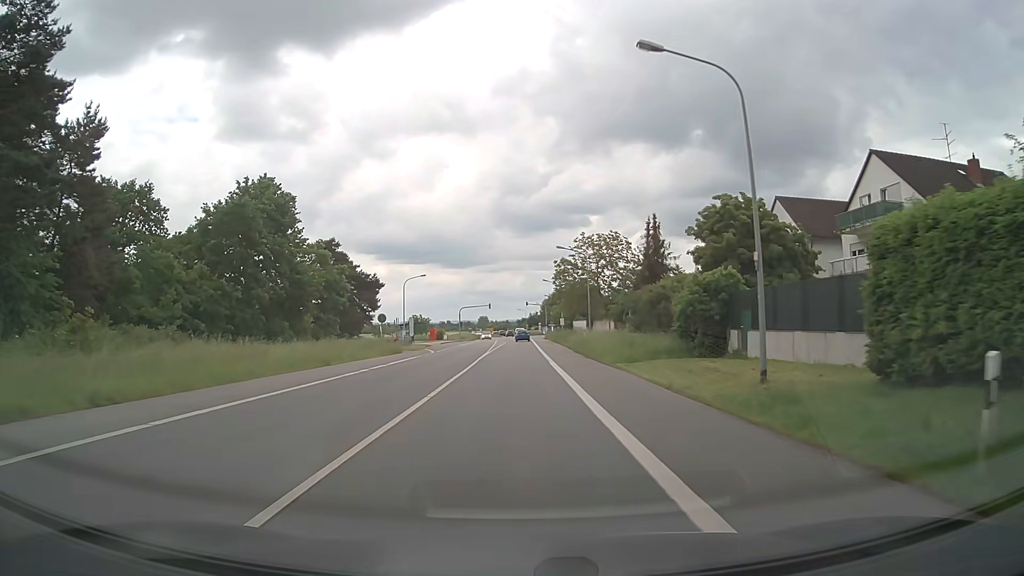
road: primary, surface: asphalt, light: Day
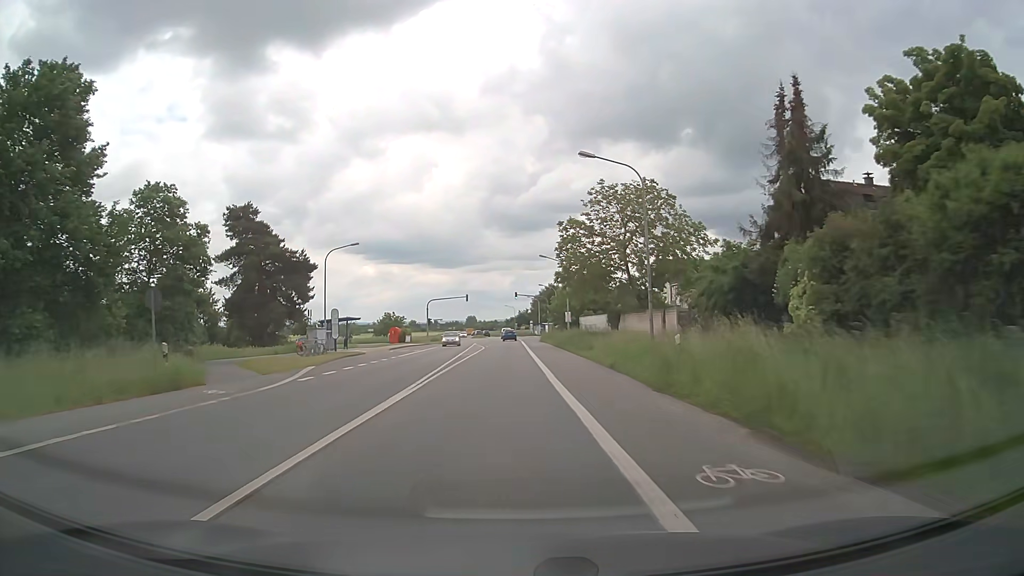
(+0.3, +27.8) m; +1°
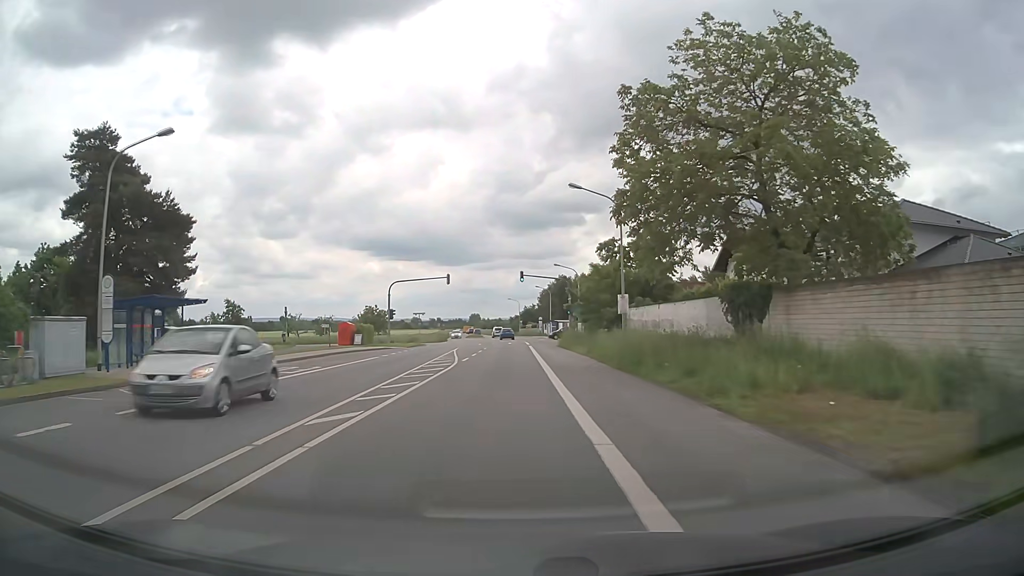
(-0.3, +28.9) m; -1°
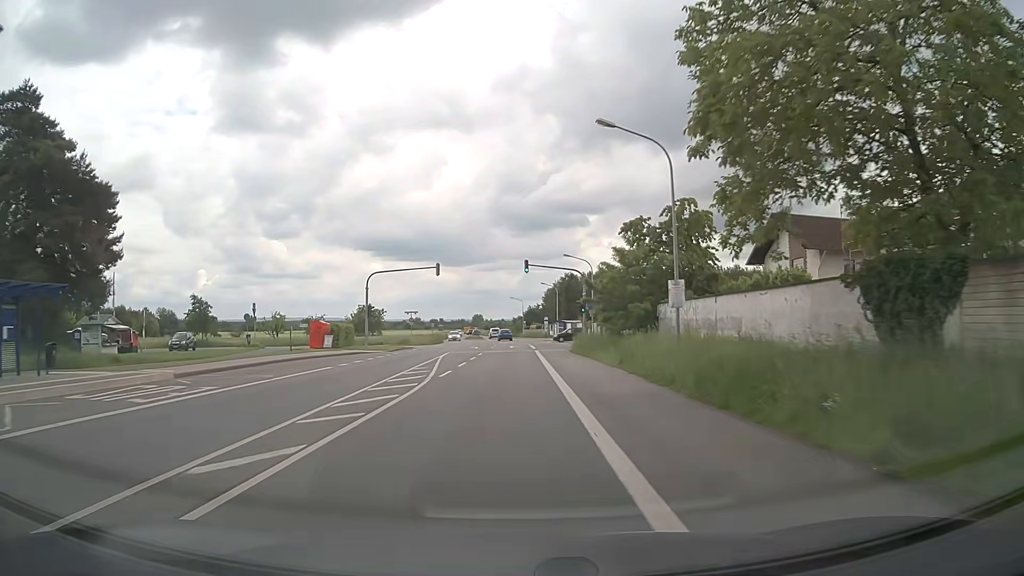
(0.0, +9.9) m; 0°
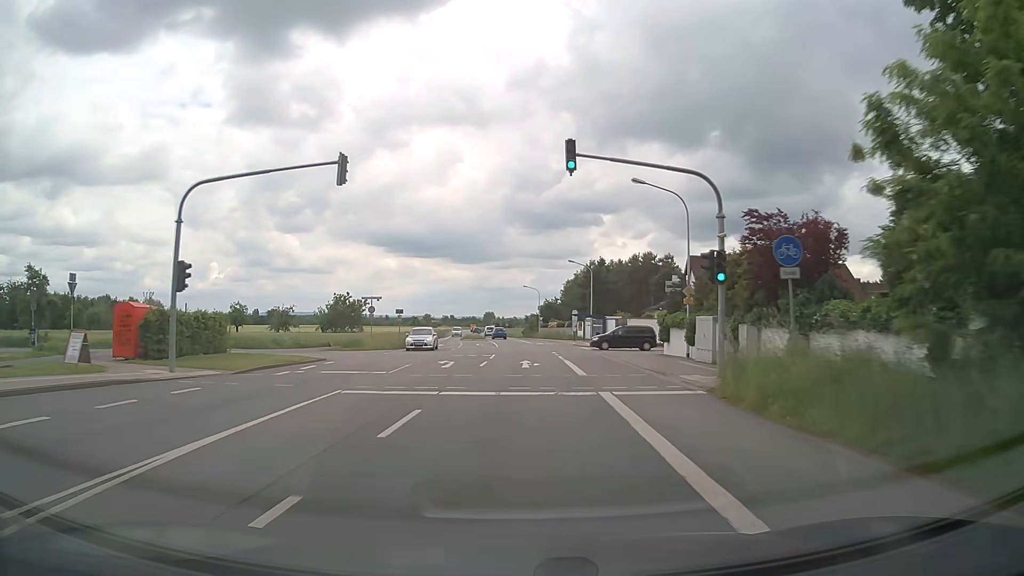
(-0.3, +29.7) m; -1°
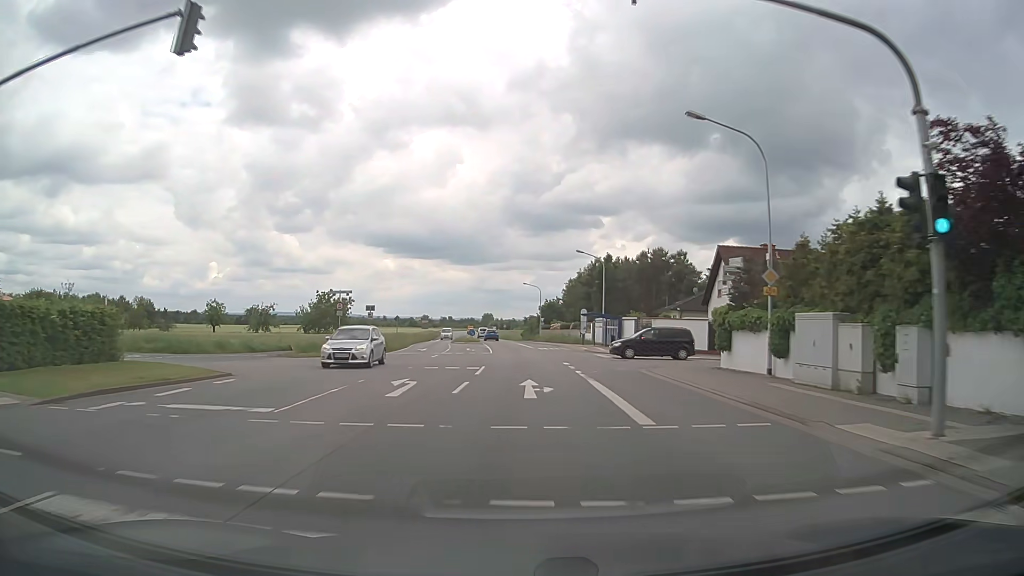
(0.0, +9.9) m; 0°
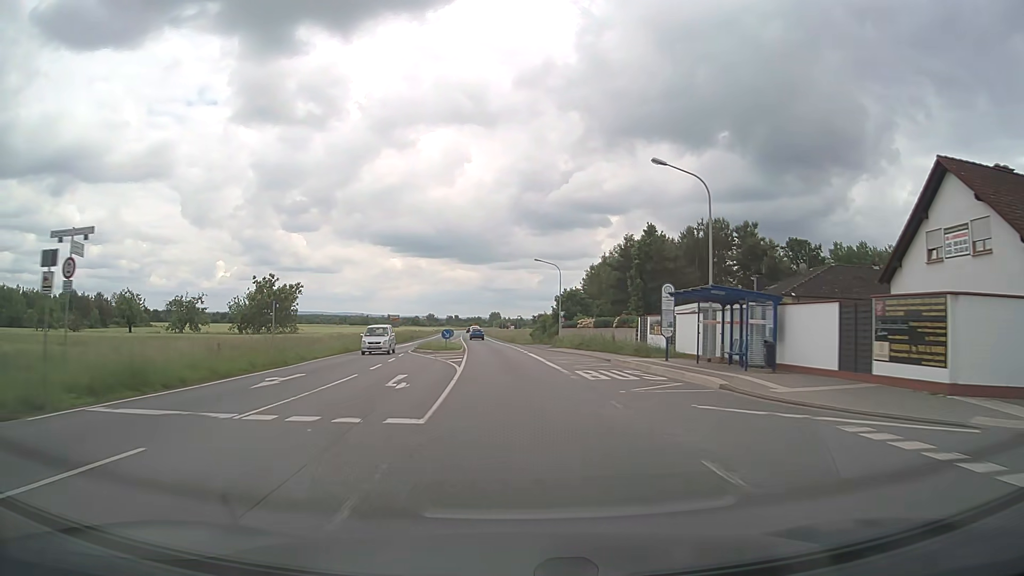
(+0.1, +30.3) m; -1°
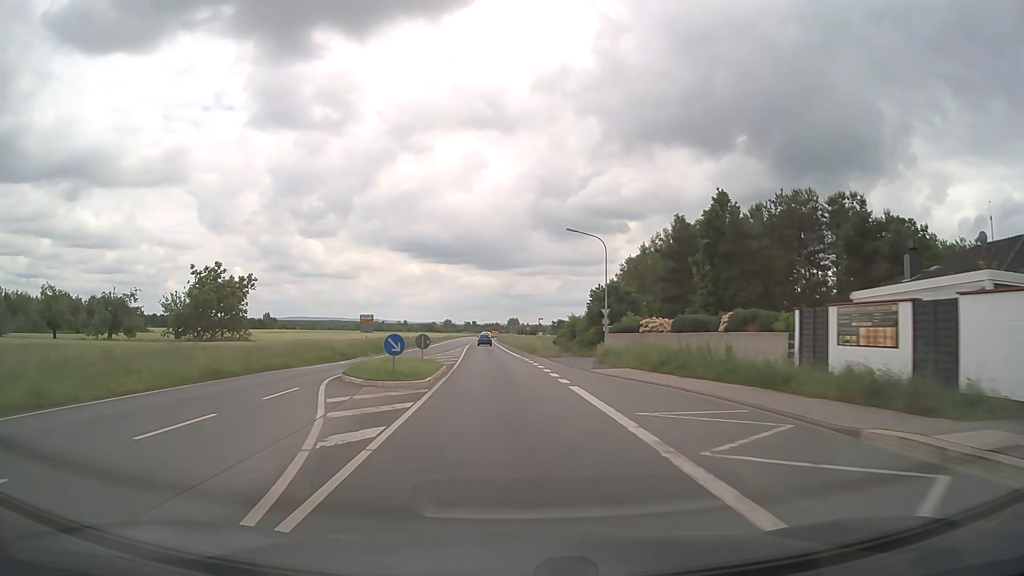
(-0.3, +21.5) m; -1°
(0, +10) (0, +20) (-1, +30) (-1, +40) (-2, +50) (-3, +60) (-3, +70) (-4, +80) (-4, +90) (-5, +100) m
